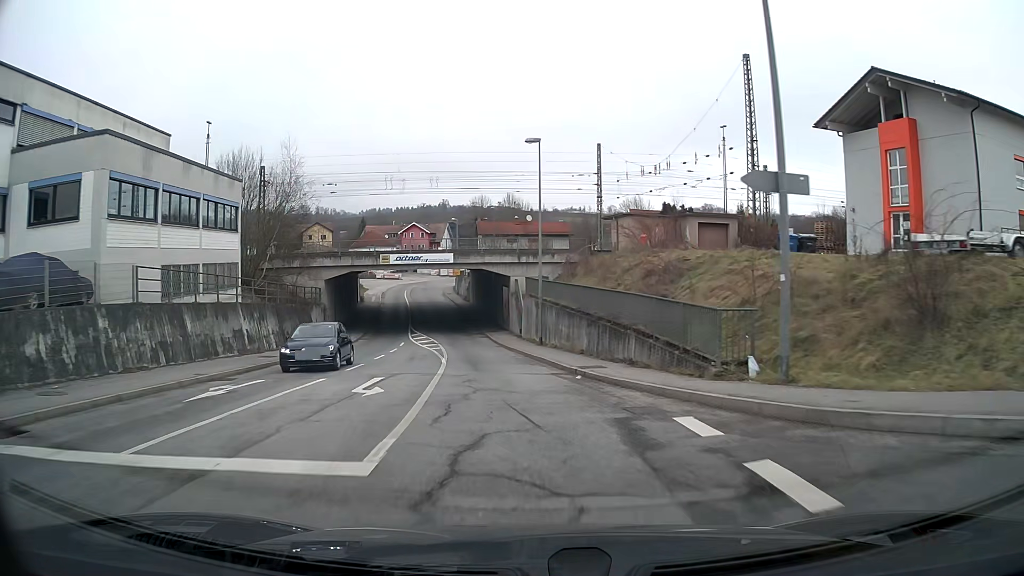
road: tertiary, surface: asphalt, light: Day
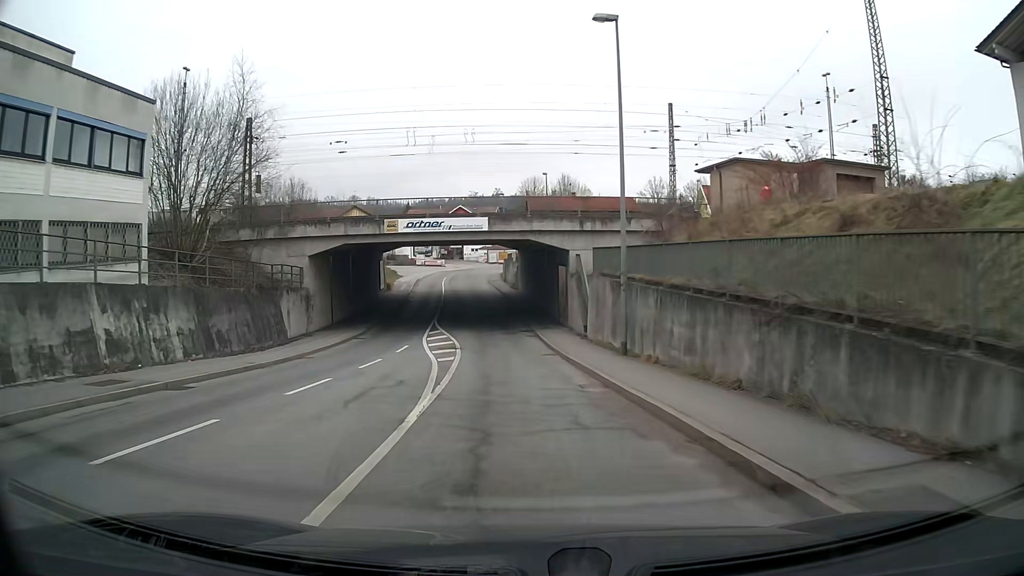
(-0.5, +13.9) m; -4°
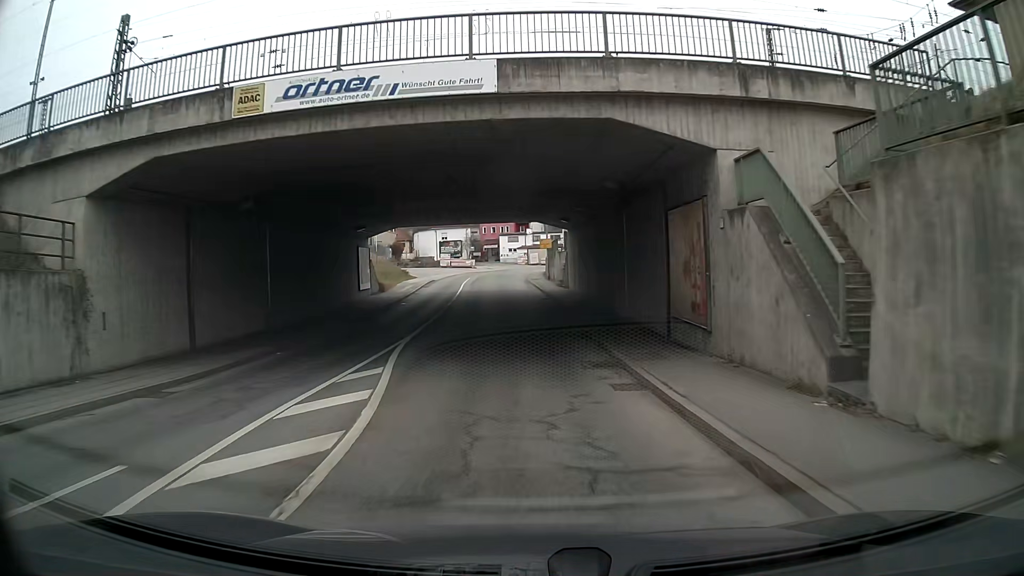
(-0.8, +21.4) m; -3°
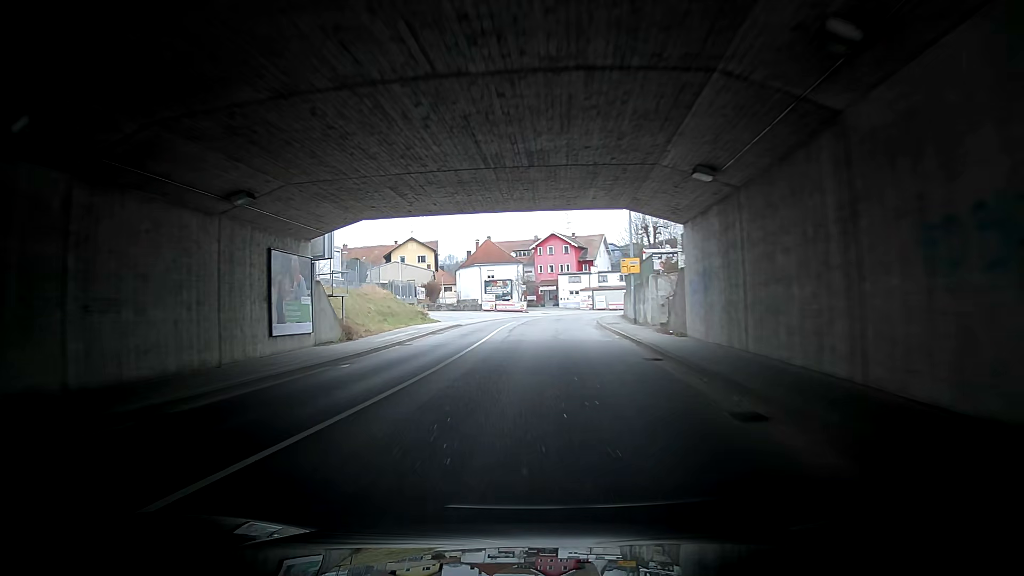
(-0.5, +21.5) m; +1°
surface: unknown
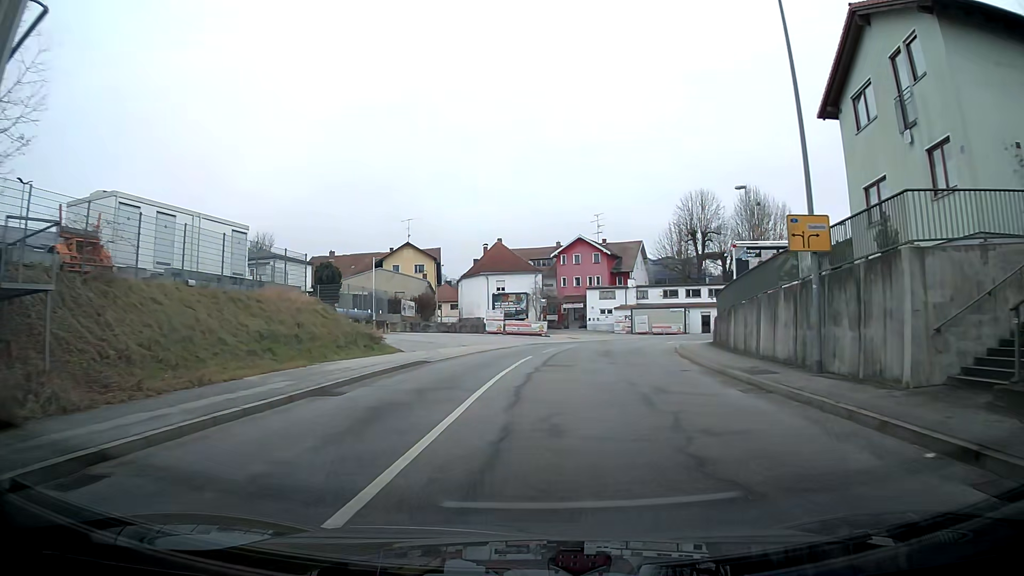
(-1.0, +21.2) m; -6°
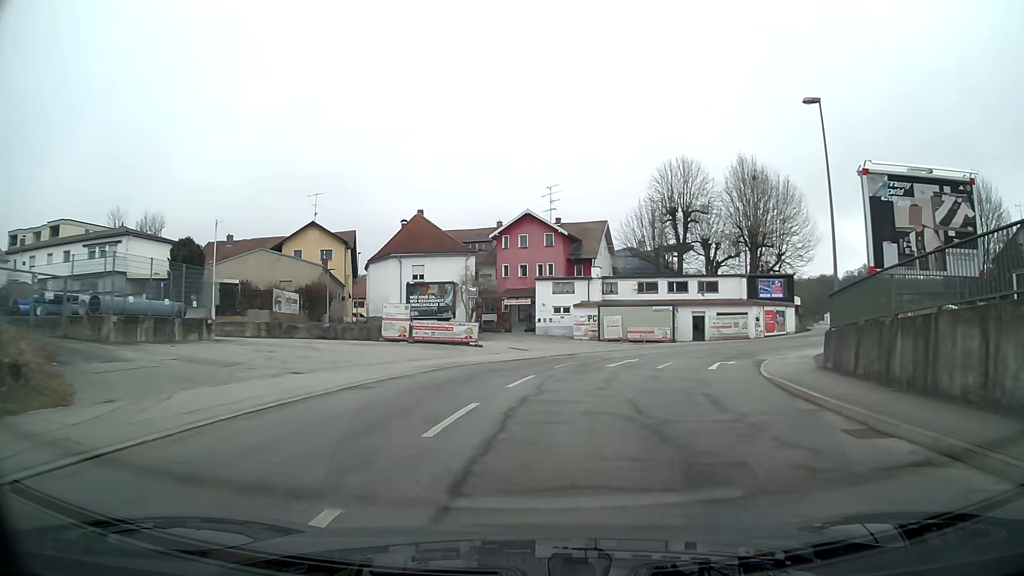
(+0.7, +20.4) m; +6°
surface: asphalt
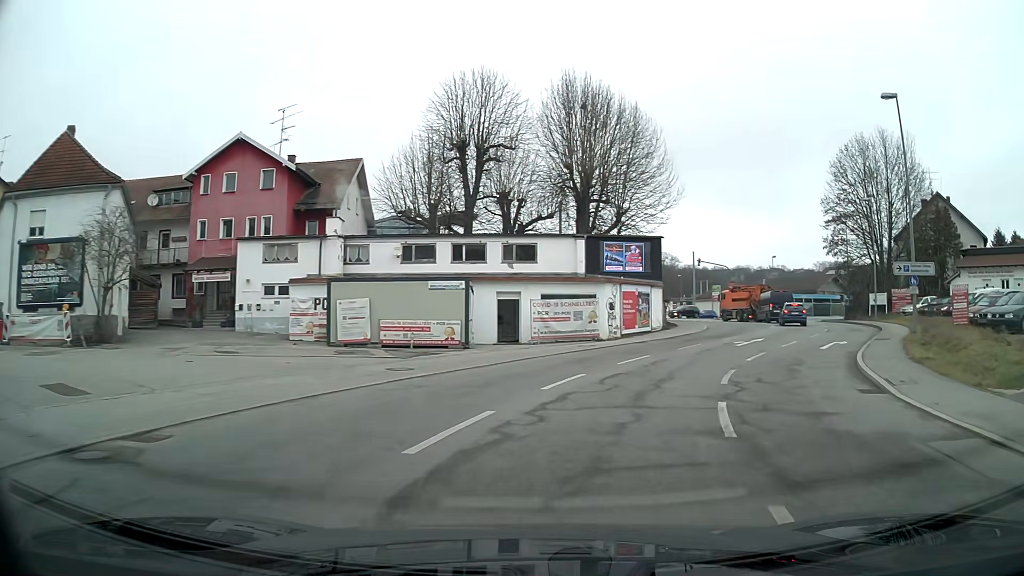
(+3.6, +24.1) m; +21°
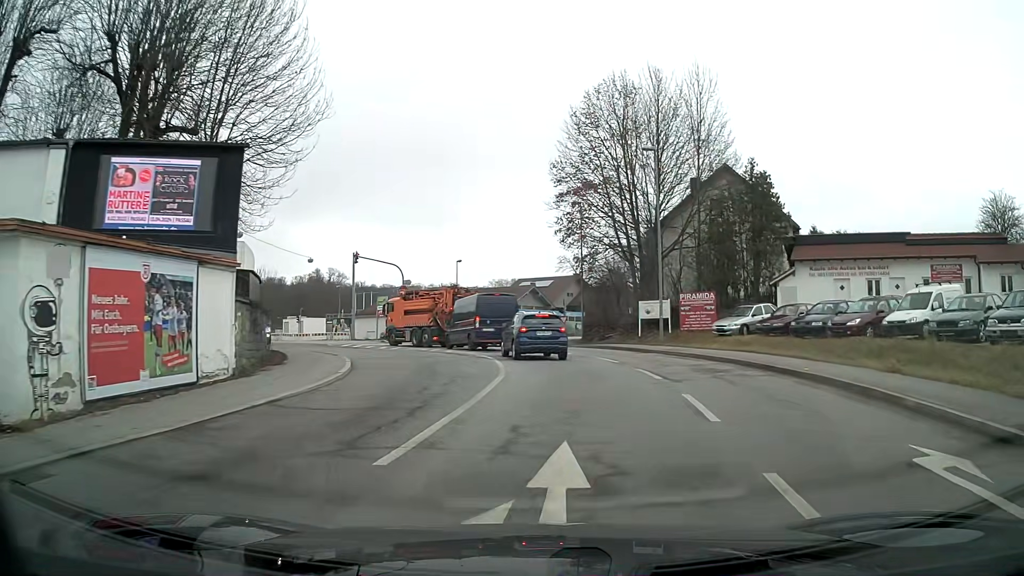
(+5.6, +22.6) m; +26°
(0, +10) (0, +20) (-2, +30) (-6, +39) (-12, +47) (-19, +54) (-26, +61) (-33, +69) (-37, +77) (-37, +87) m
